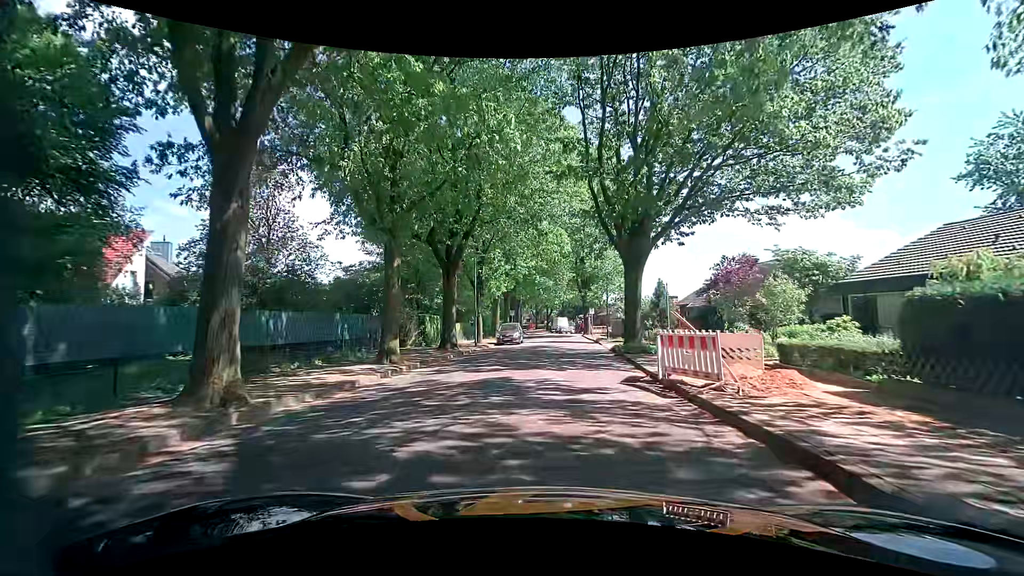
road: tertiary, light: Day
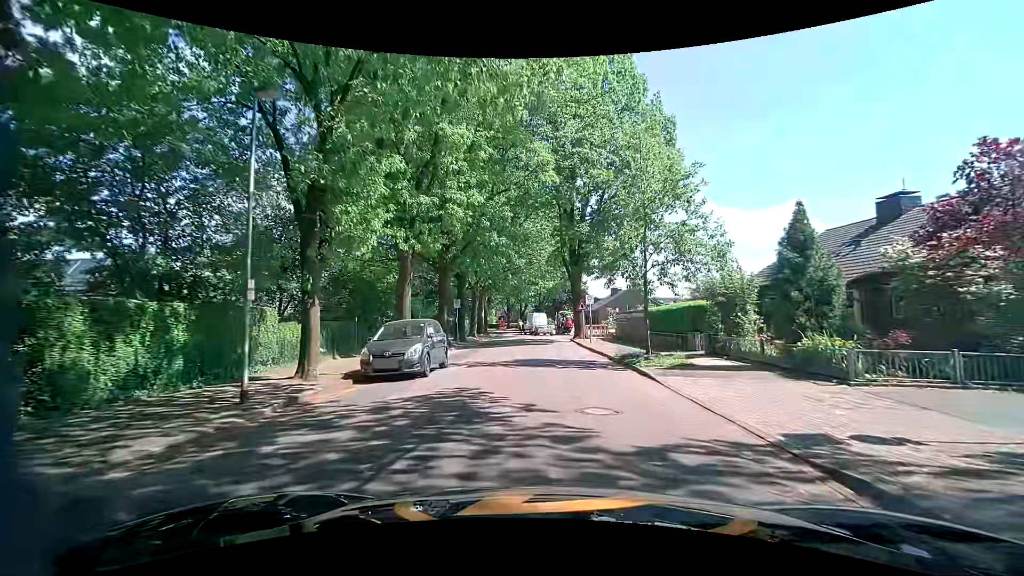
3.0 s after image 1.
(+1.1, +23.3) m; +3°
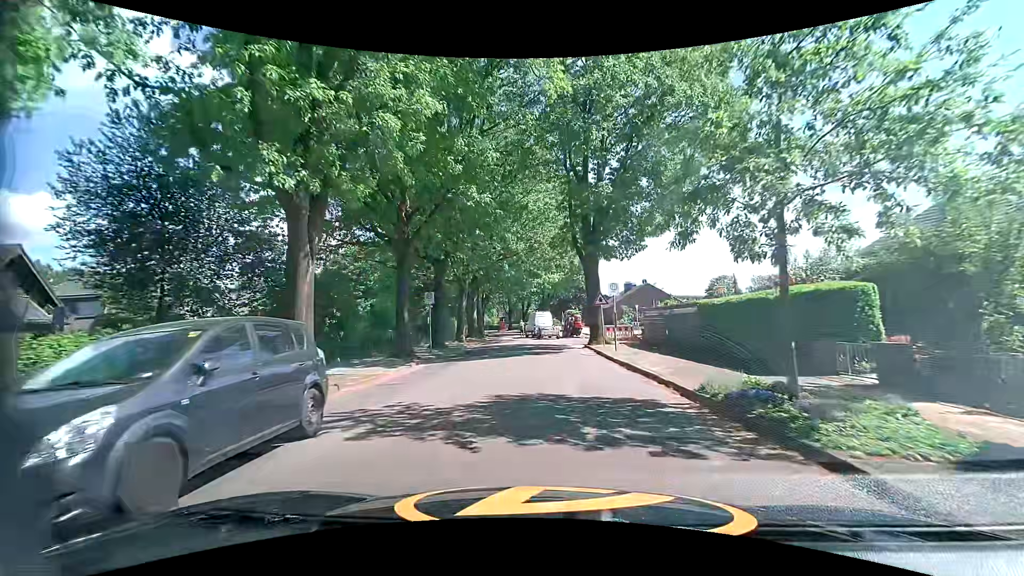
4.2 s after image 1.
(+0.1, +9.5) m; -1°
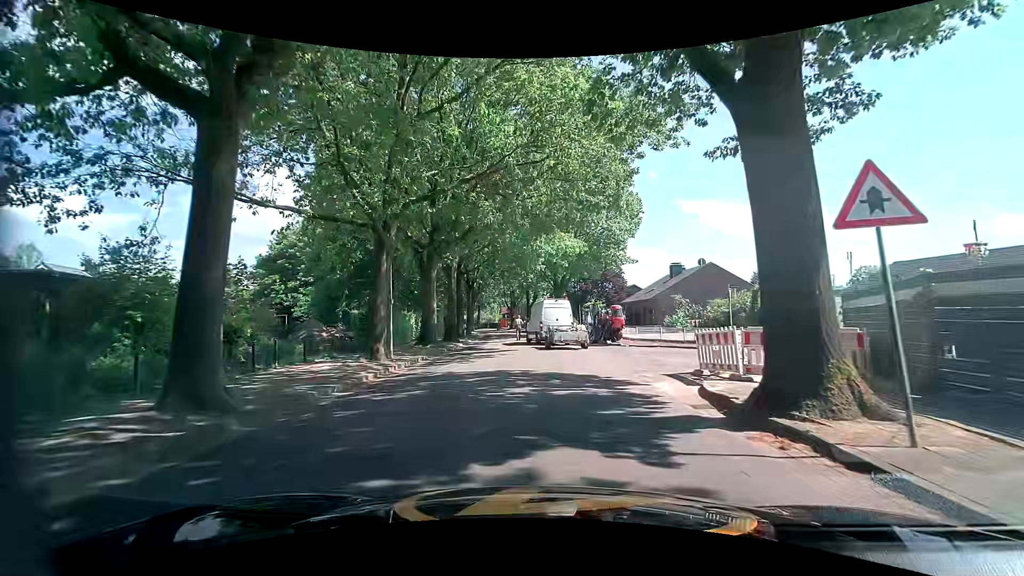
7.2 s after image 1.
(-0.2, +21.1) m; +1°
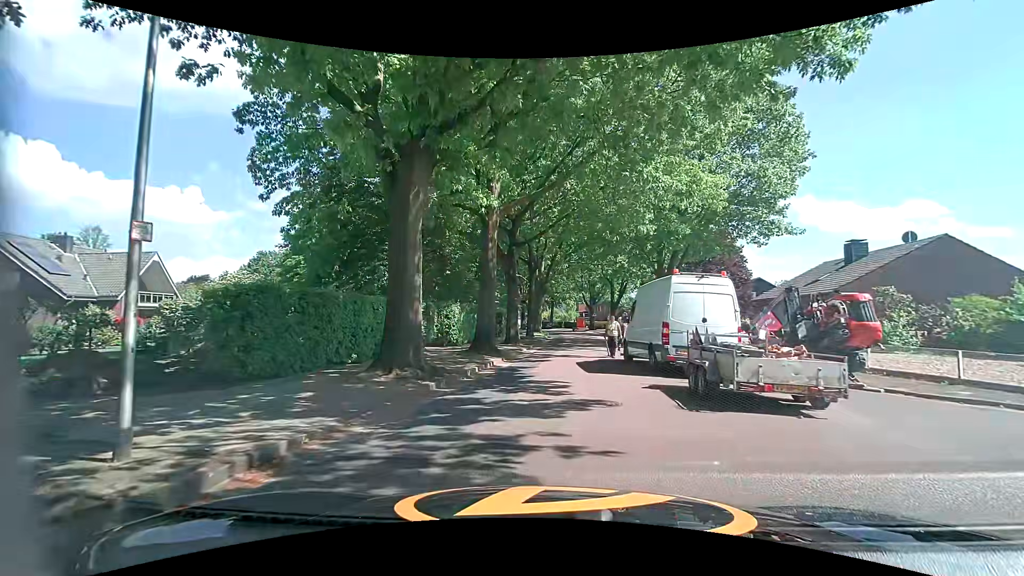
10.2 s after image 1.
(-1.5, +15.0) m; -12°
